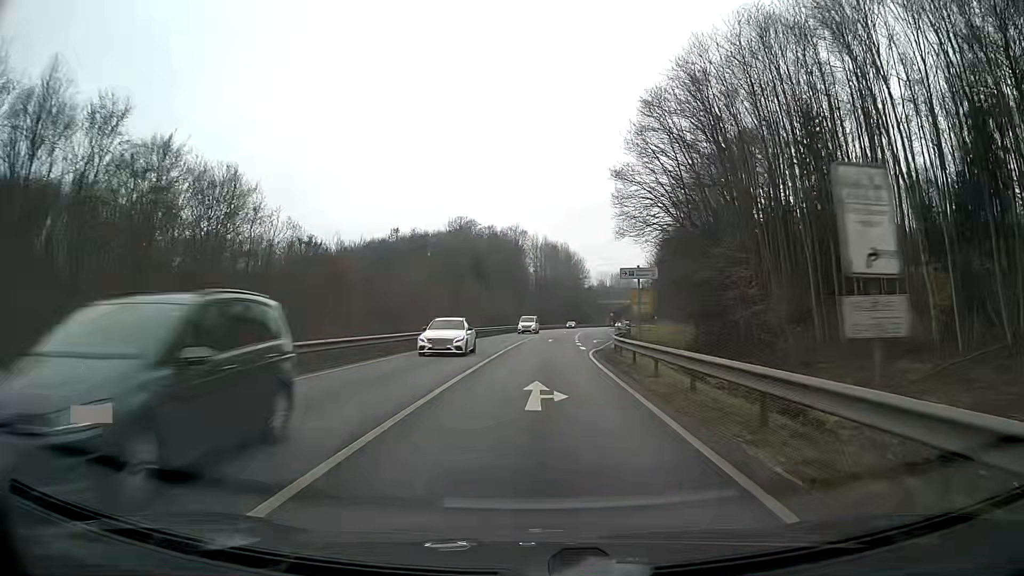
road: primary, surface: asphalt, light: Day
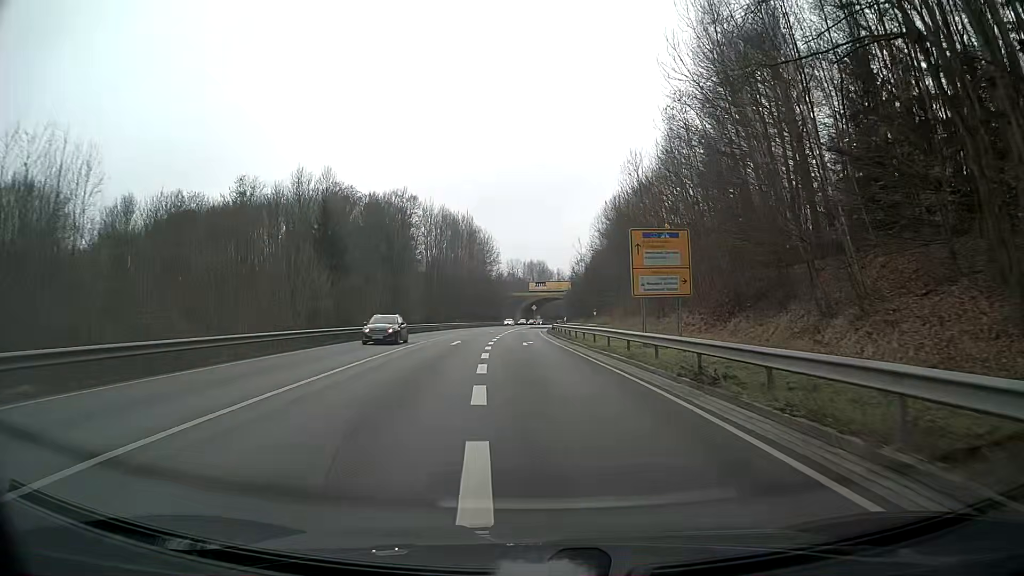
(+3.0, +46.3) m; +7°
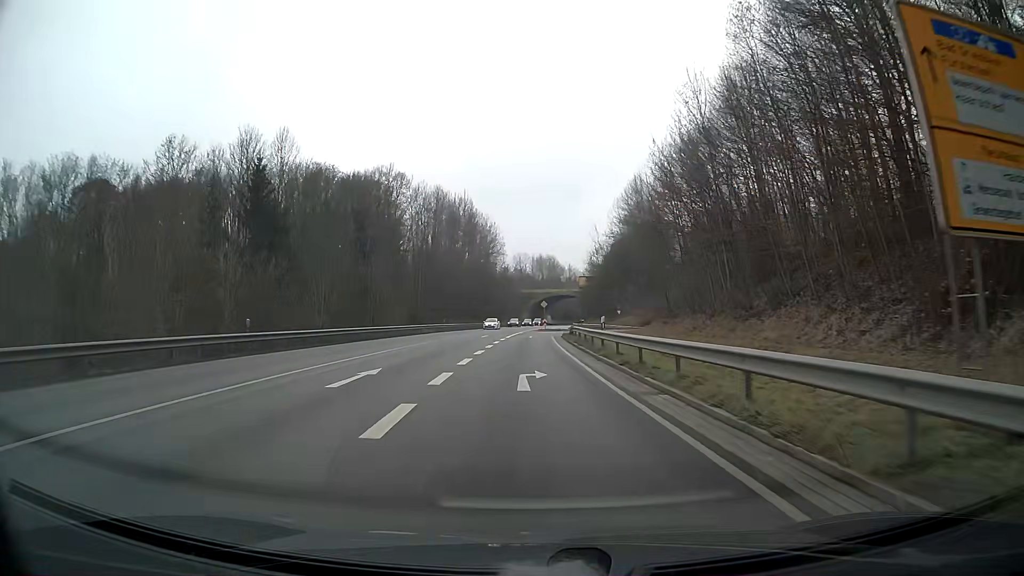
(-0.2, +21.0) m; -1°
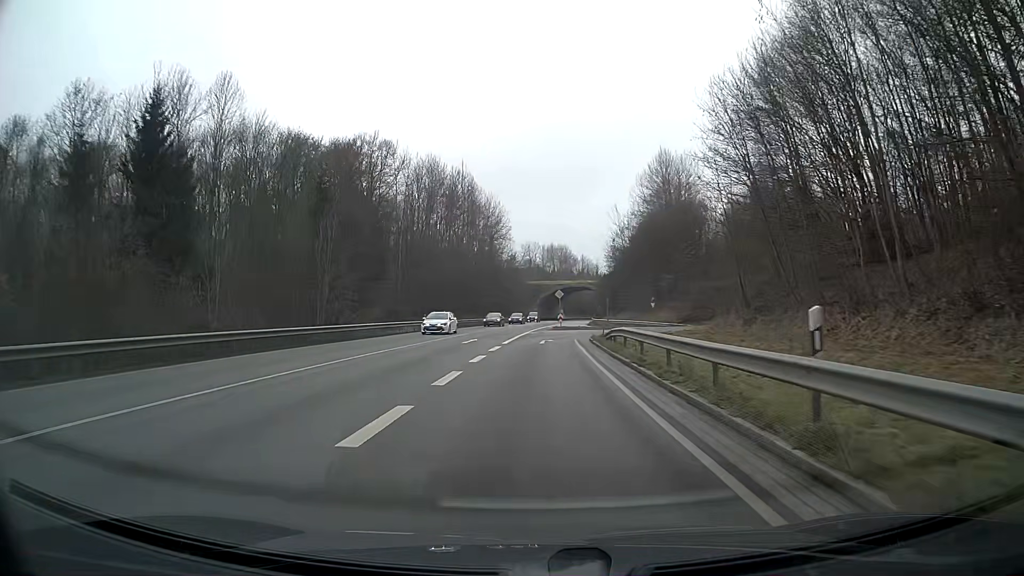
(-0.1, +18.1) m; 0°
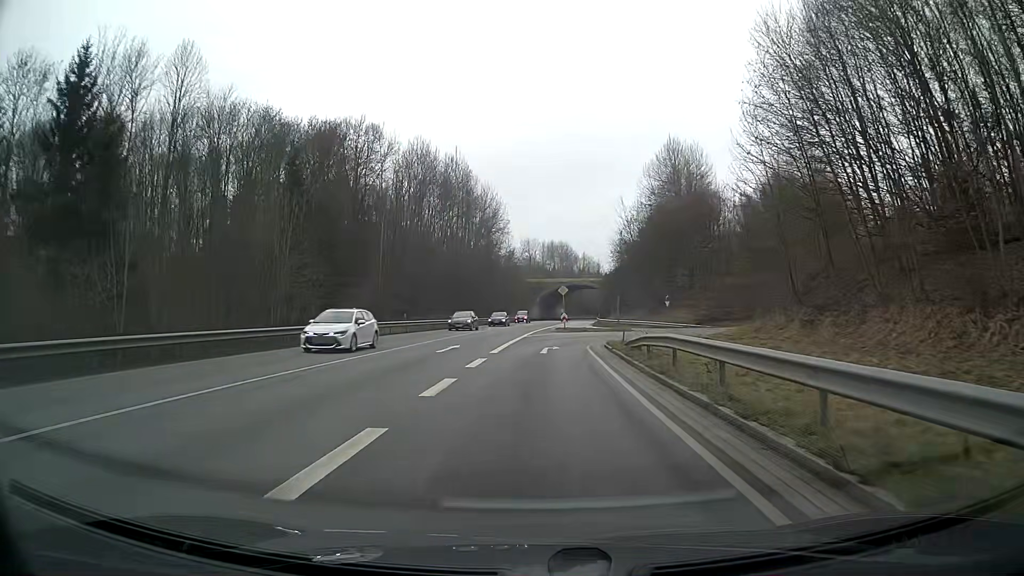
(0.0, +7.9) m; 0°
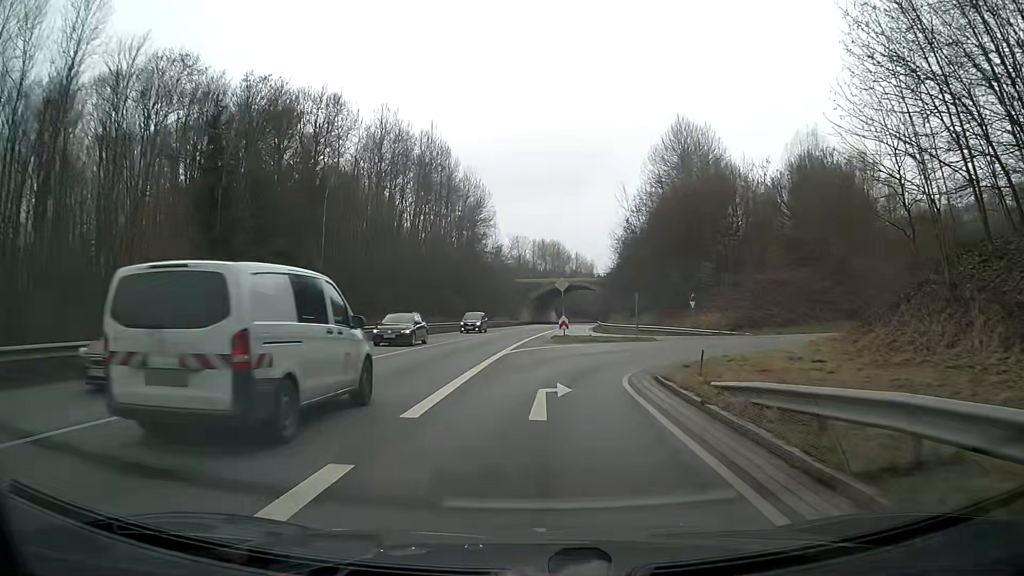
(+0.1, +13.6) m; +1°
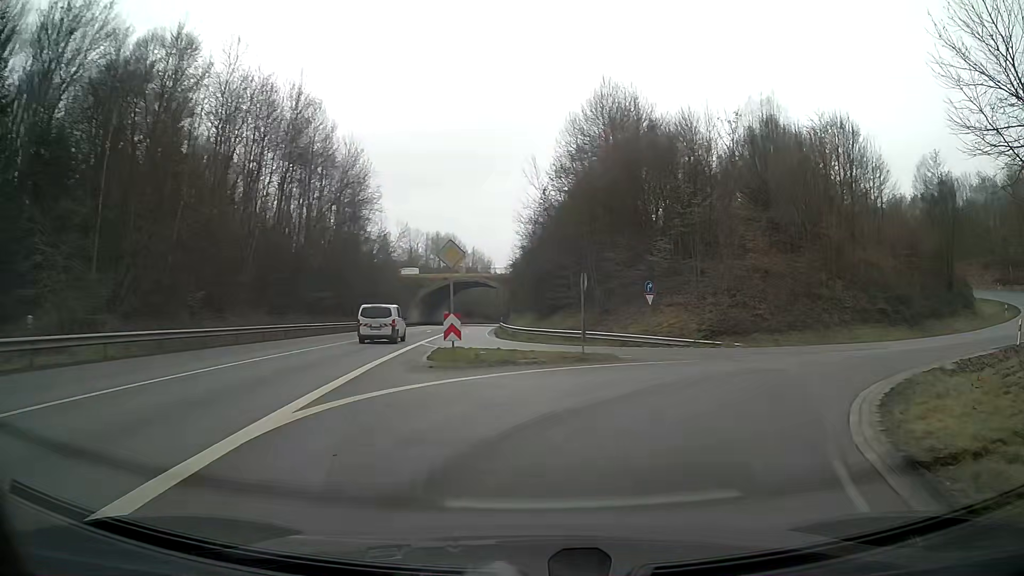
(+1.3, +16.4) m; +14°
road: primary_link
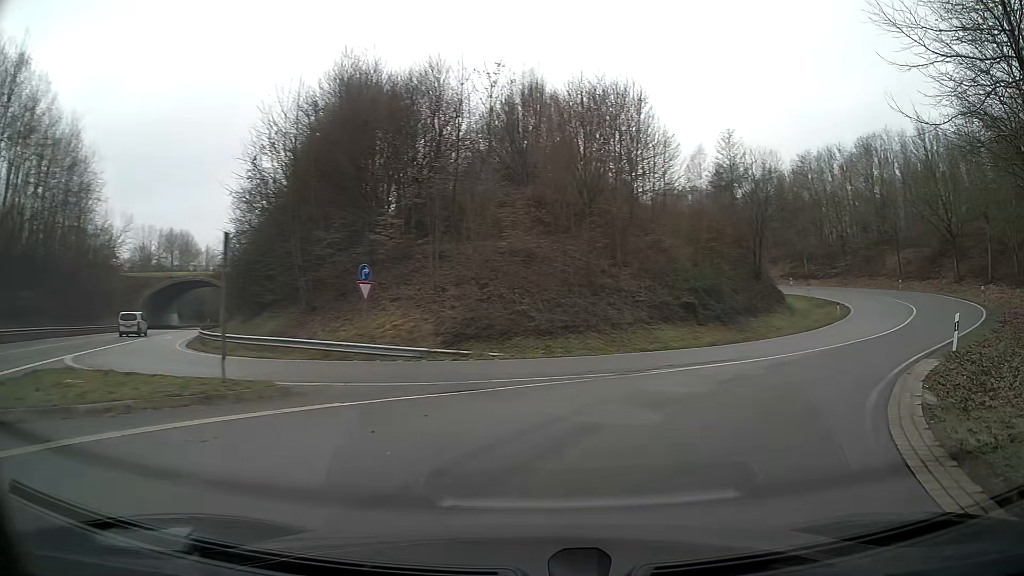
(+2.0, +9.9) m; +24°
